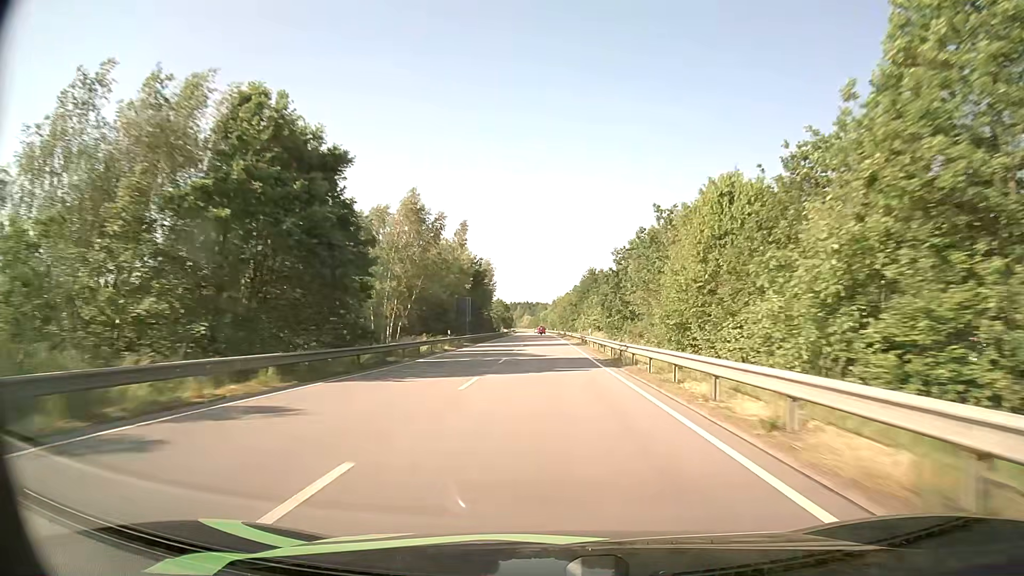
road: primary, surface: asphalt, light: Day
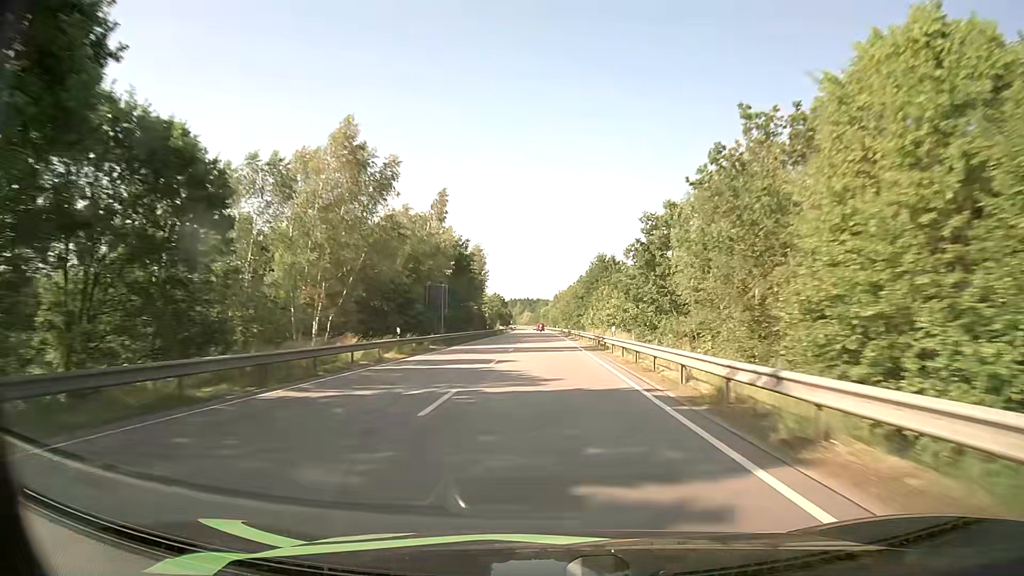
(0.0, +16.9) m; 0°
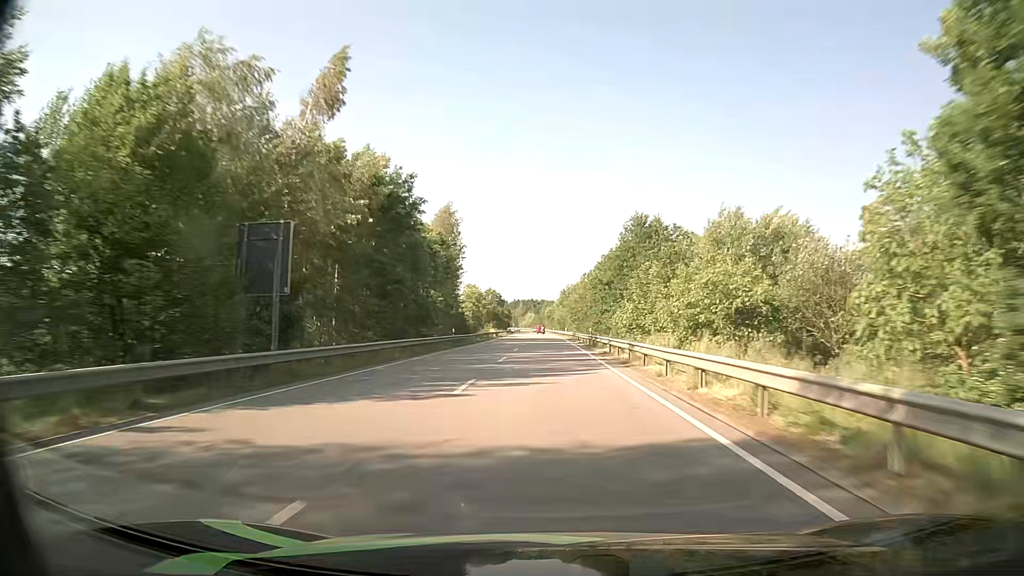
(-0.2, +33.9) m; -1°
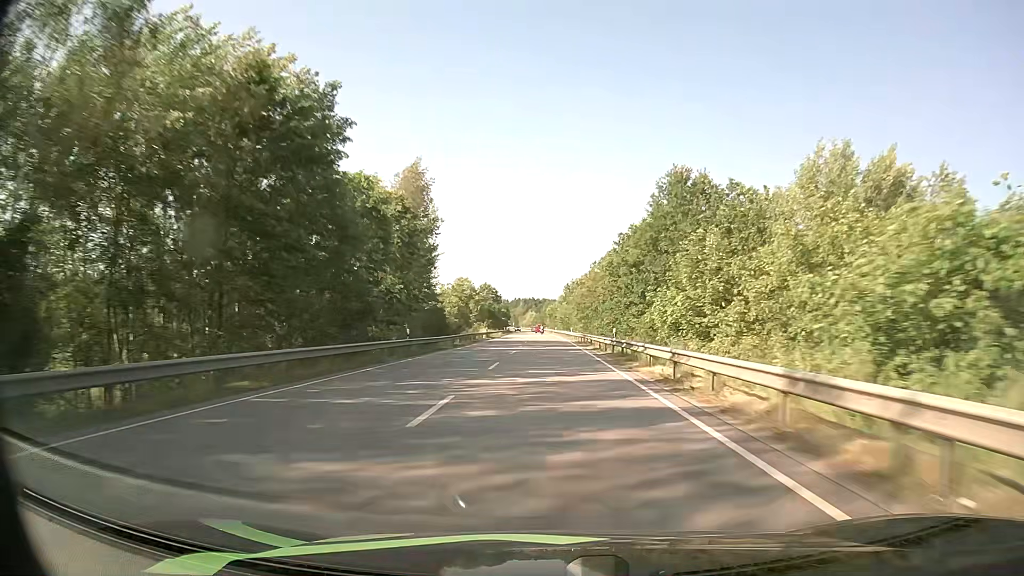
(0.0, +16.9) m; 0°
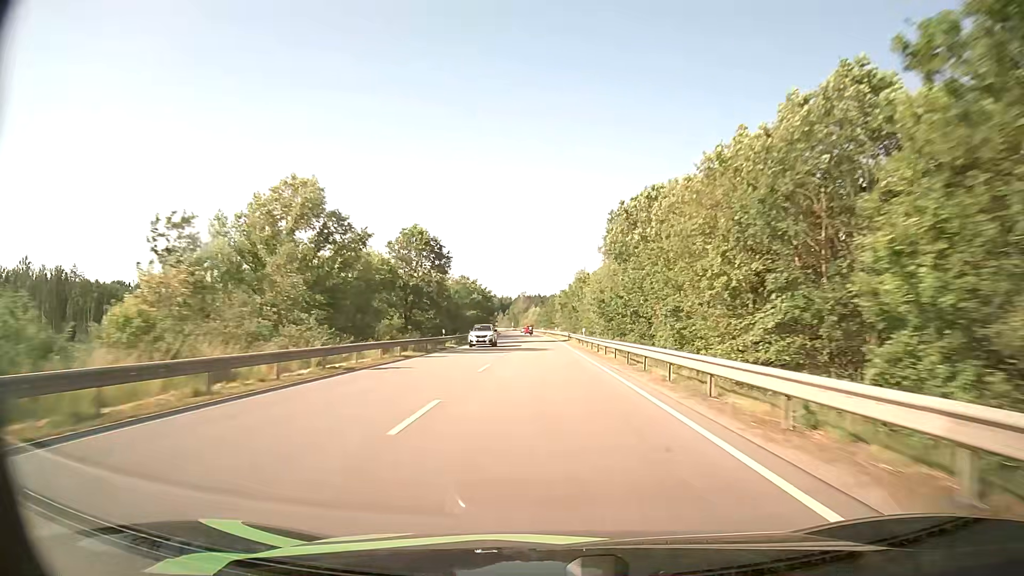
(-0.1, +84.7) m; 0°
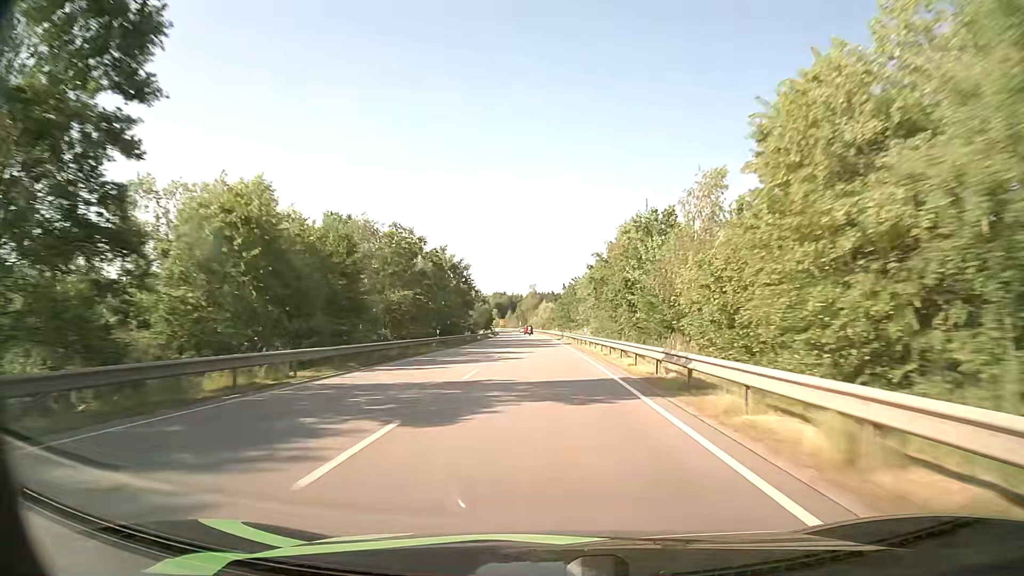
(-0.5, +50.8) m; -1°
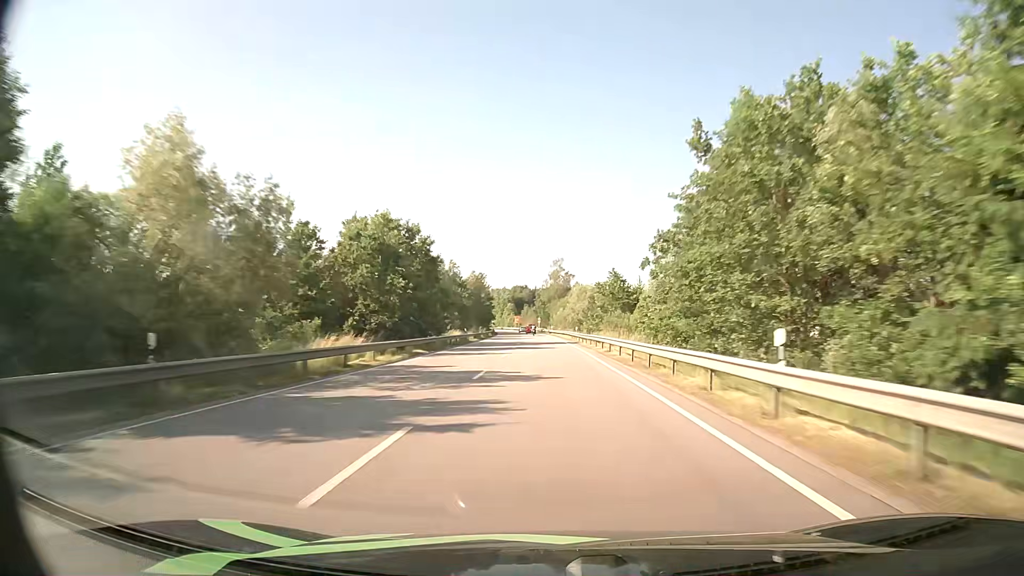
(-1.6, +84.6) m; -2°
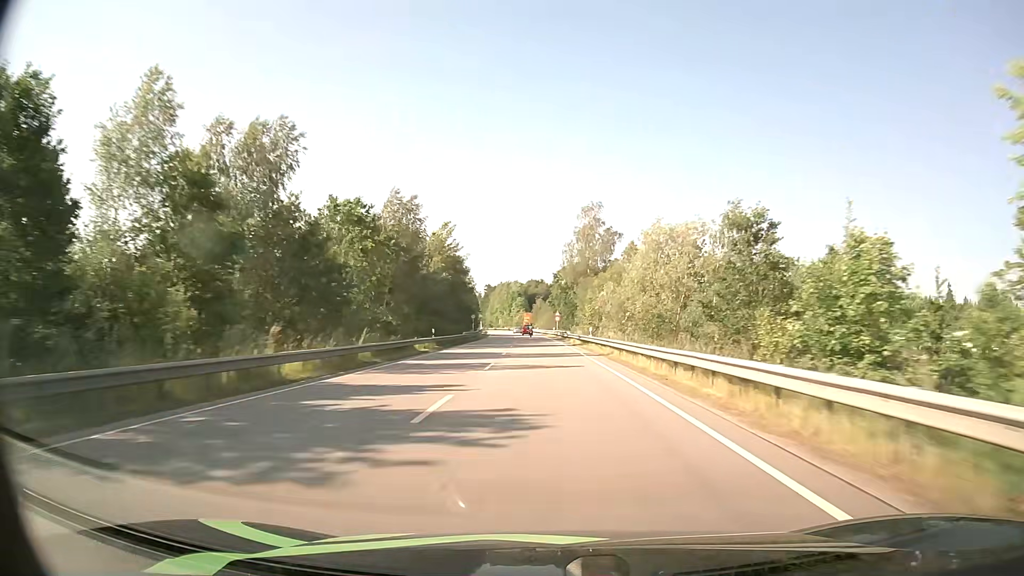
(-1.0, +67.7) m; -2°
(0, +10) (0, +20) (0, +30) (0, +40) (-1, +50) (-1, +60) (-1, +70) (-2, +80) (-3, +90) (-3, +100) m
